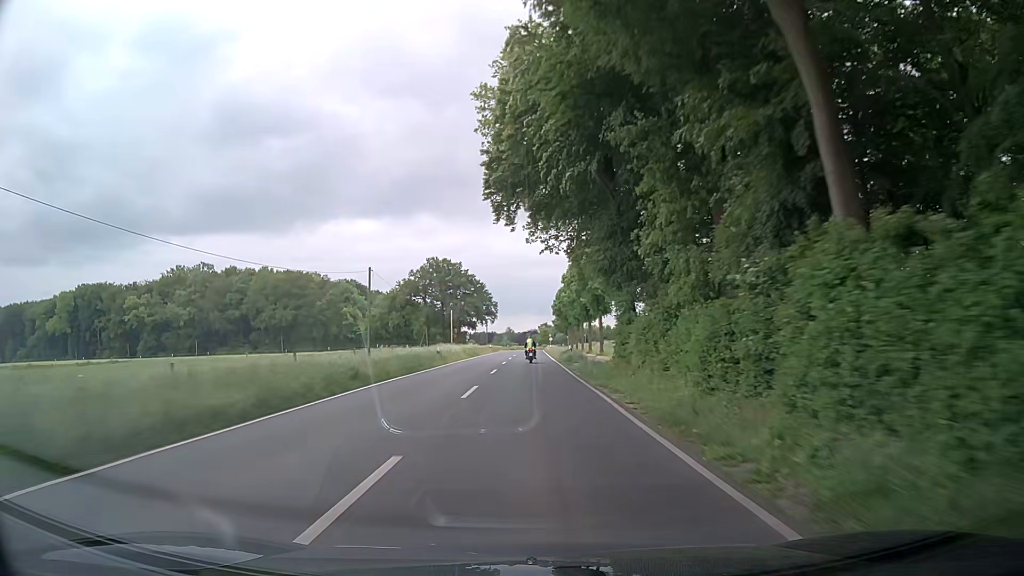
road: secondary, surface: asphalt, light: Day
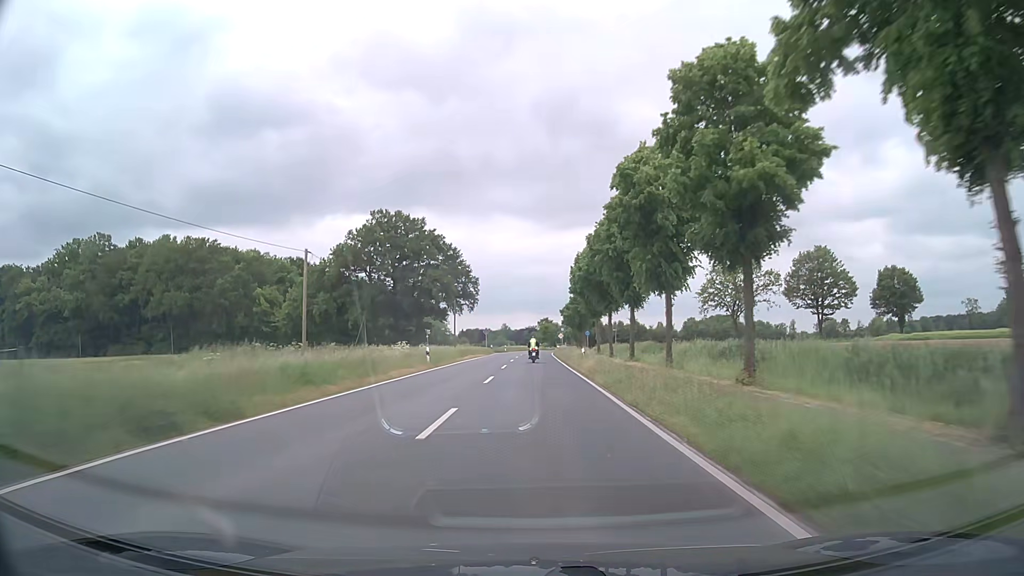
(+0.6, +56.6) m; +1°
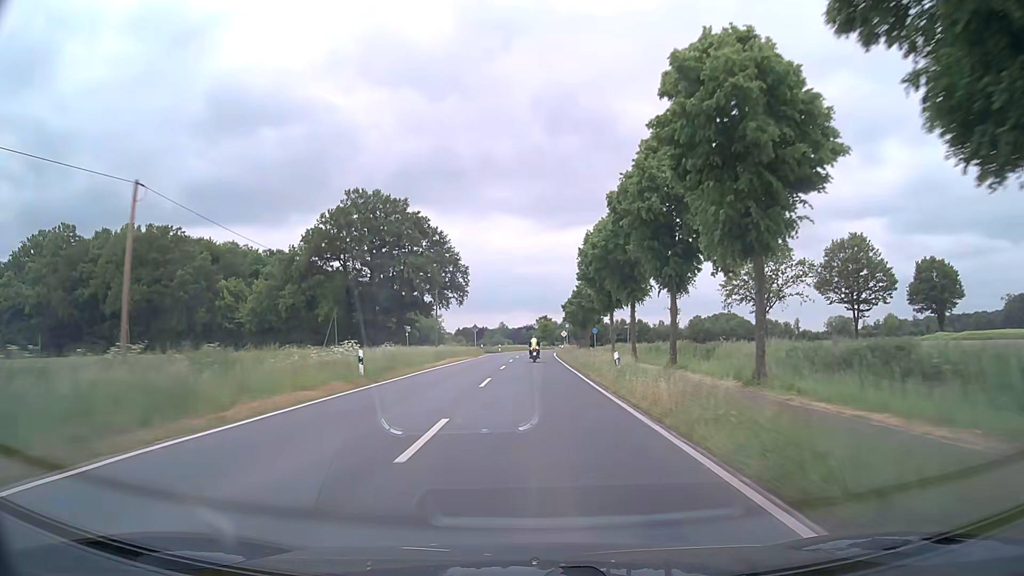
(0.0, +14.2) m; 0°
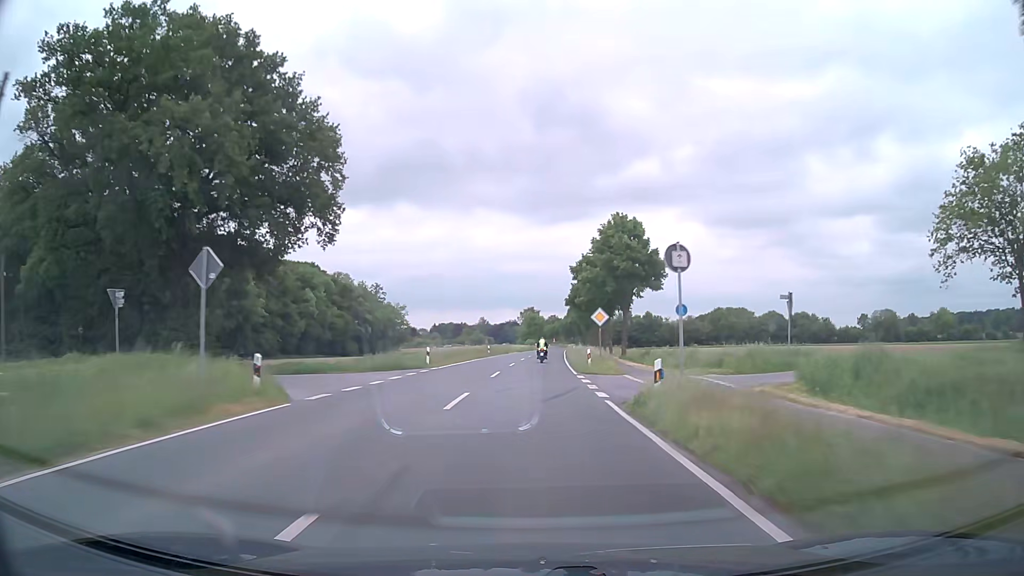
(+0.7, +56.1) m; +1°
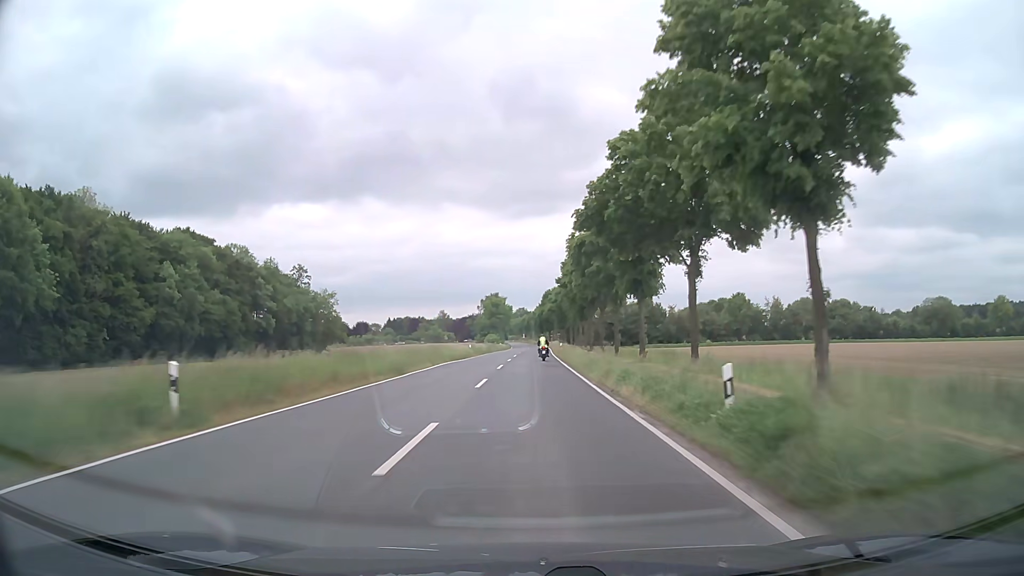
(+1.4, +56.3) m; +3°
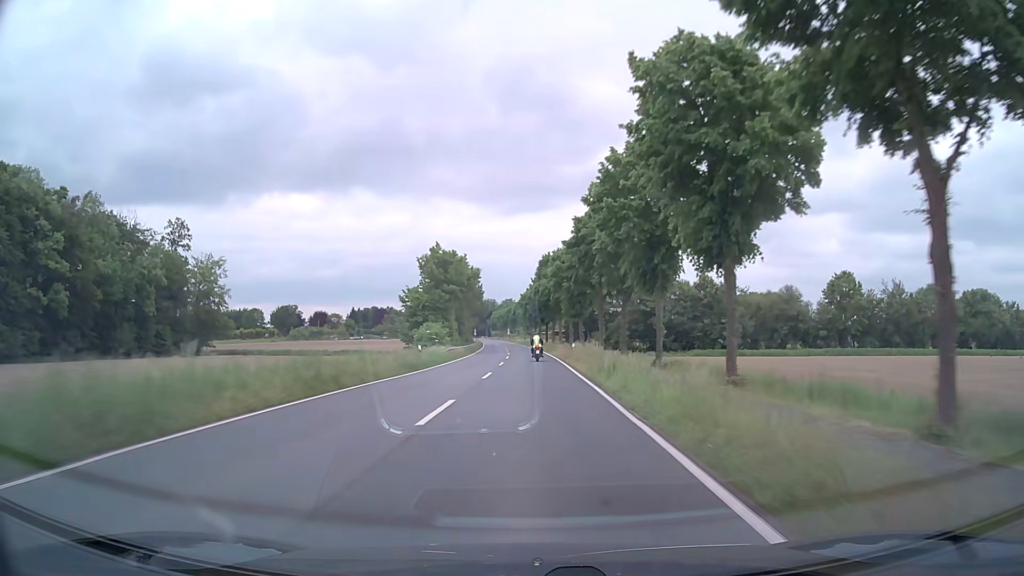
(+0.6, +71.0) m; +1°
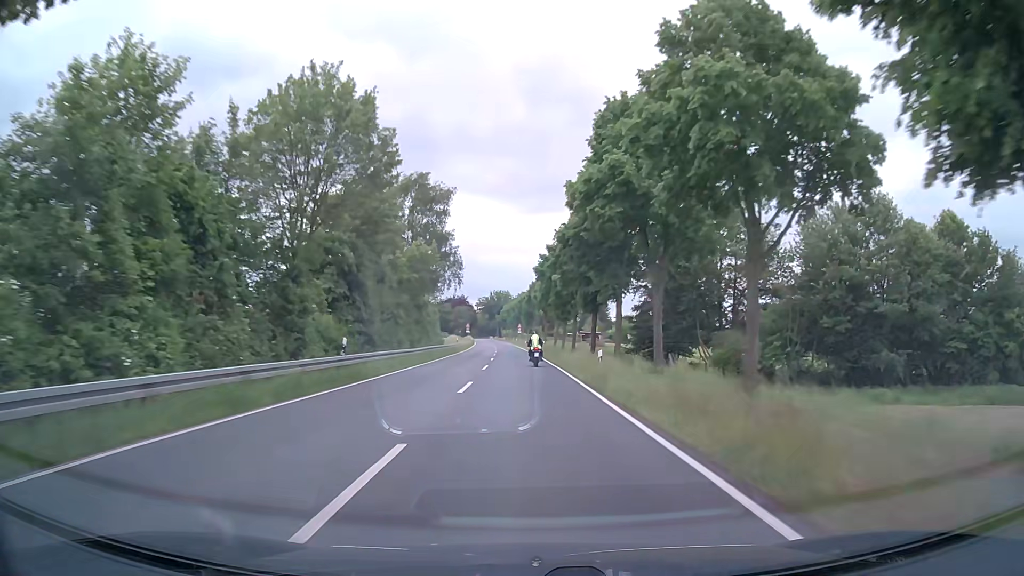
(-0.2, +67.5) m; -2°
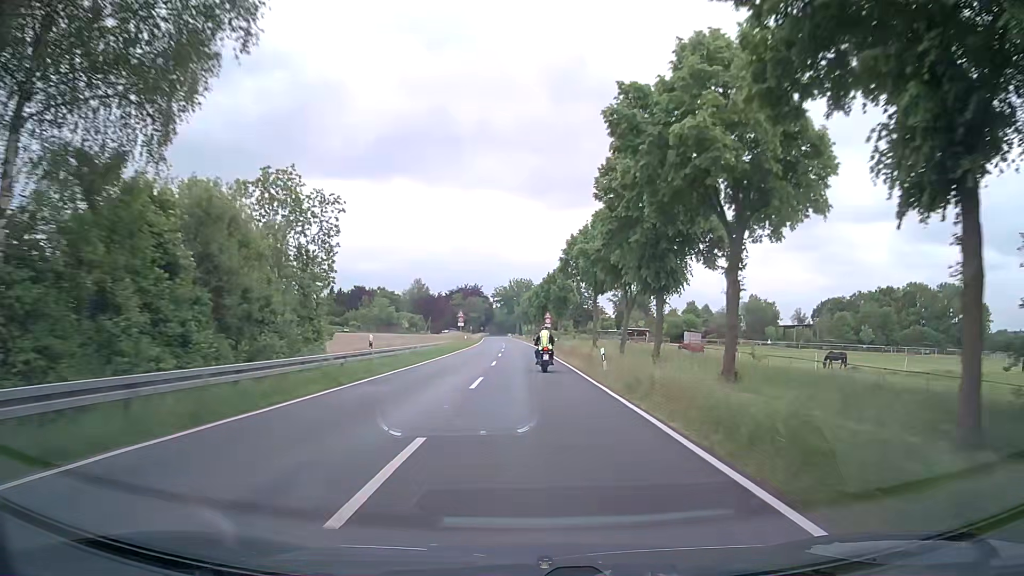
(-0.8, +48.8) m; -1°
(0, +10) (0, +20) (0, +30) (-1, +40) (-1, +50) (-1, +60) (-1, +70) (-2, +80) (-2, +90) (-3, +100) m
